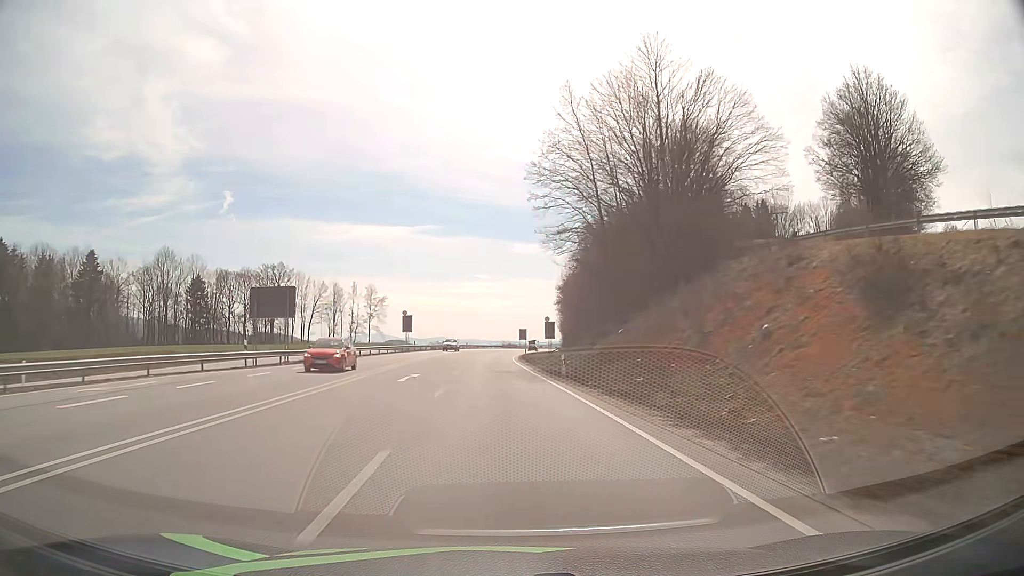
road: primary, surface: asphalt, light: Day
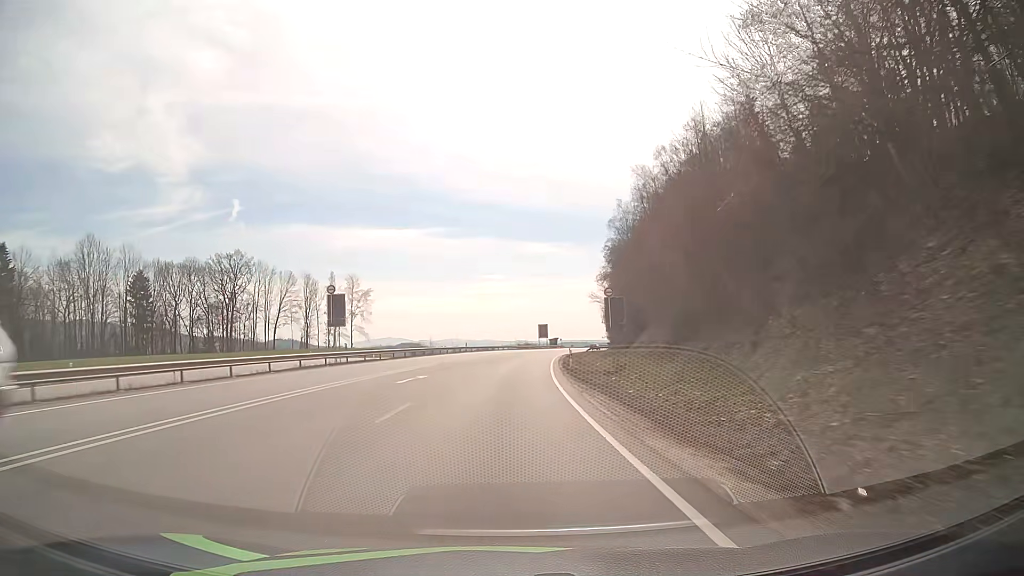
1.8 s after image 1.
(-0.7, +41.8) m; -1°
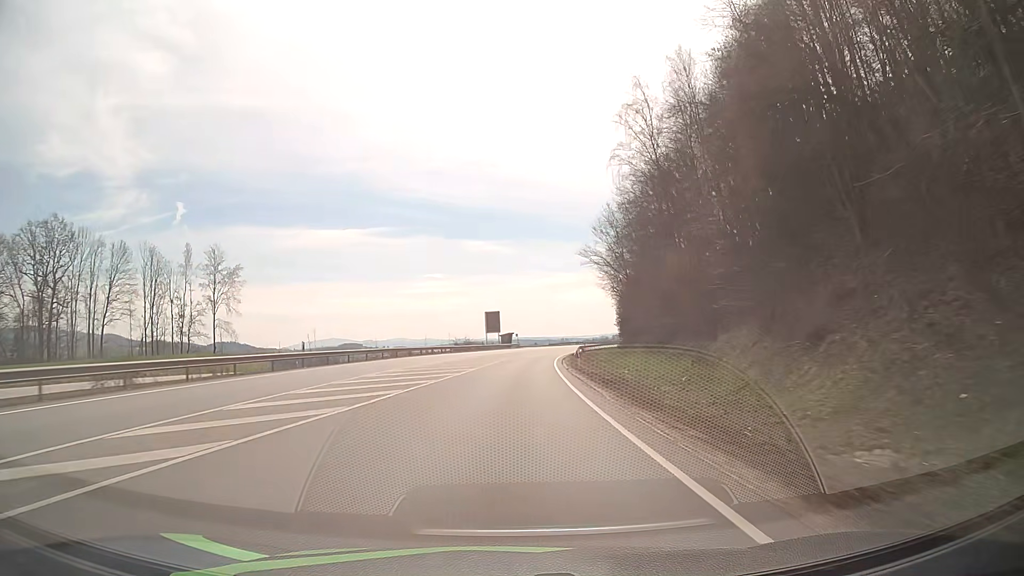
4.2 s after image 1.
(+1.7, +55.5) m; +4°
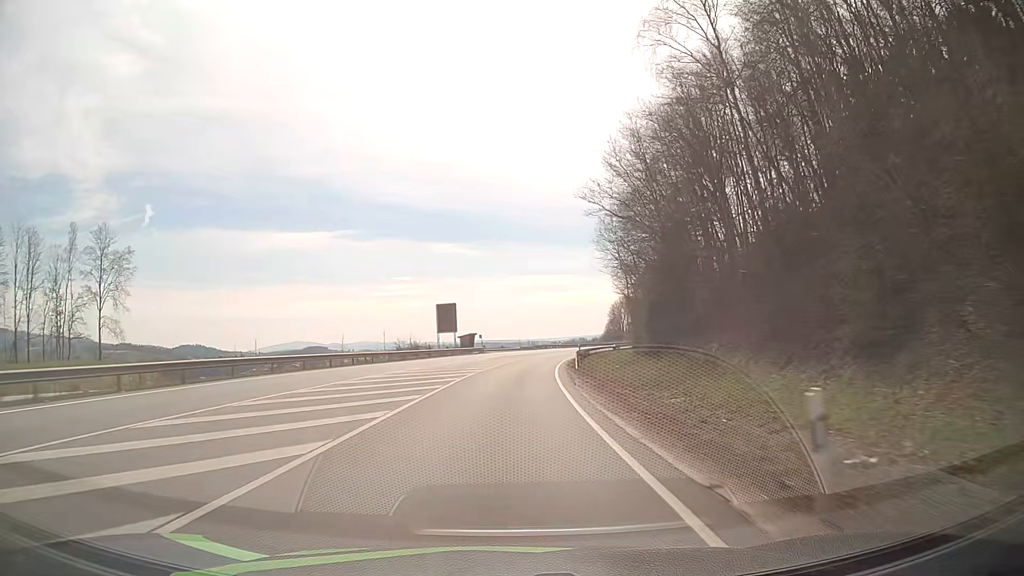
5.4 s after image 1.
(+0.7, +27.4) m; +3°
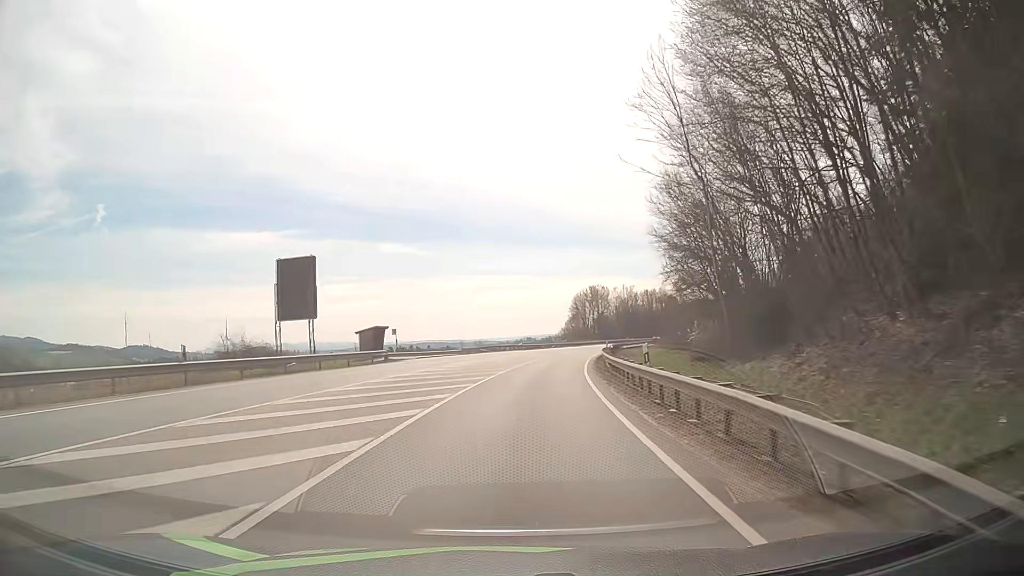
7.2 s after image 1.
(+1.5, +40.7) m; +4°
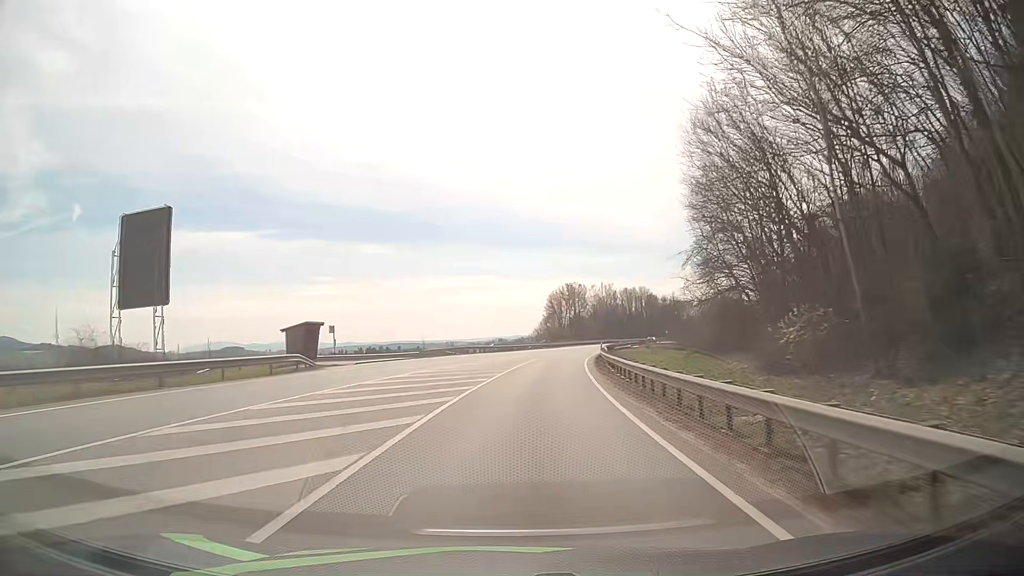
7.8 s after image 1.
(+0.3, +13.5) m; +2°
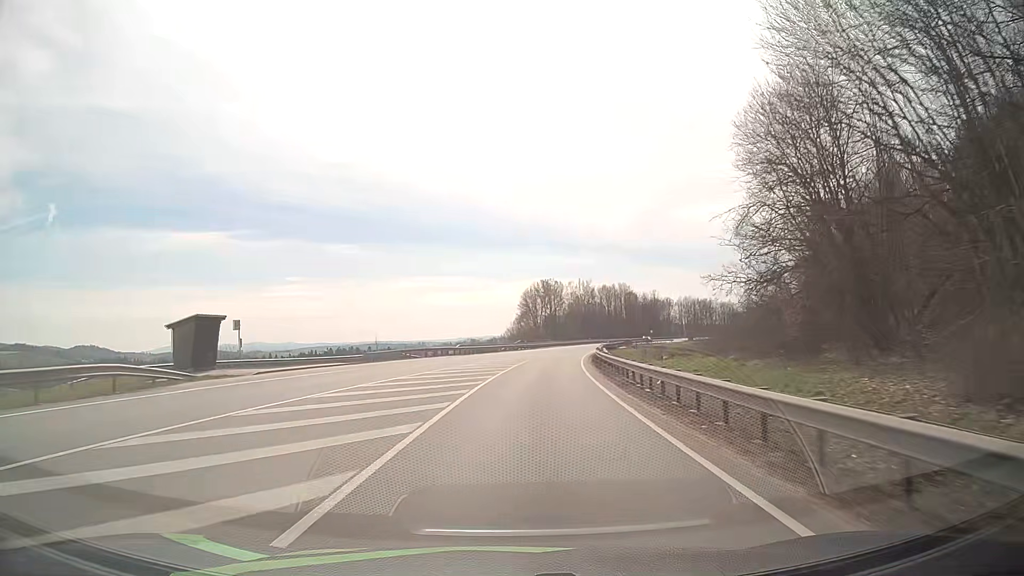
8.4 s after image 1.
(+0.2, +13.5) m; +2°
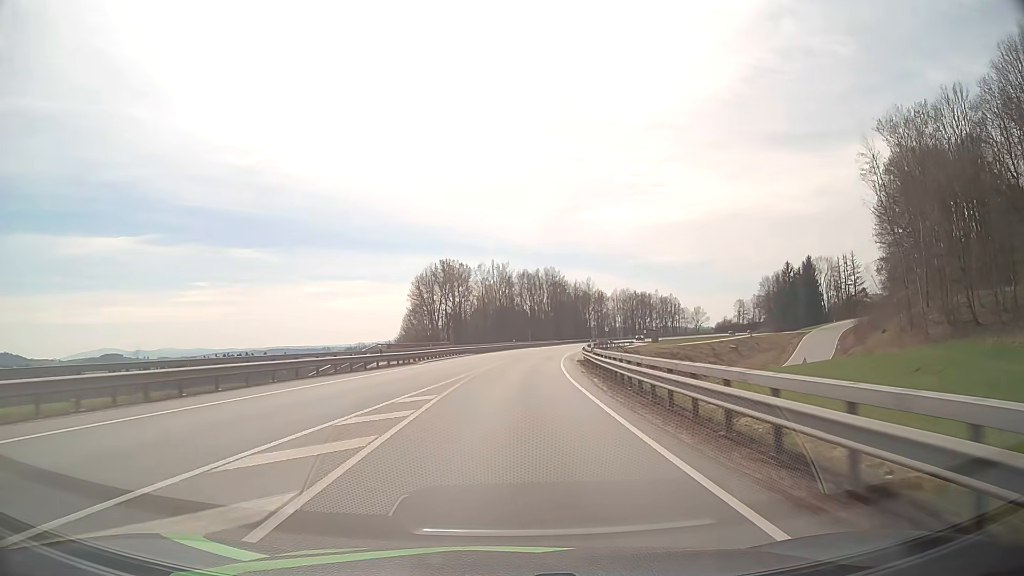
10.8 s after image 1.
(+4.1, +53.6) m; +8°
(0, +10) (0, +20) (+1, +30) (+2, +40) (+3, +50) (+4, +60) (+5, +70) (+7, +80) (+9, +89) (+10, +99) m
